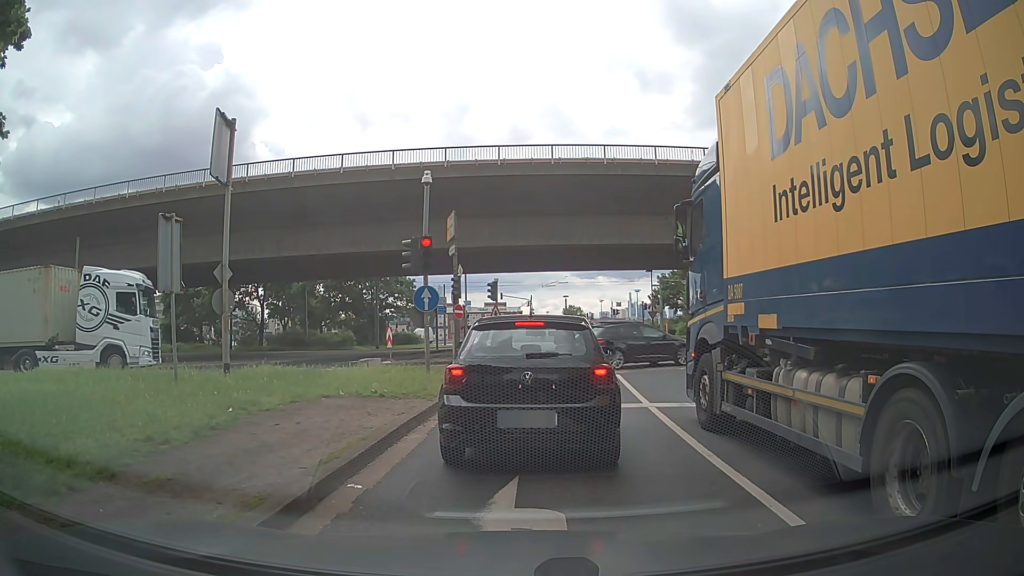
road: primary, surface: asphalt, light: Day
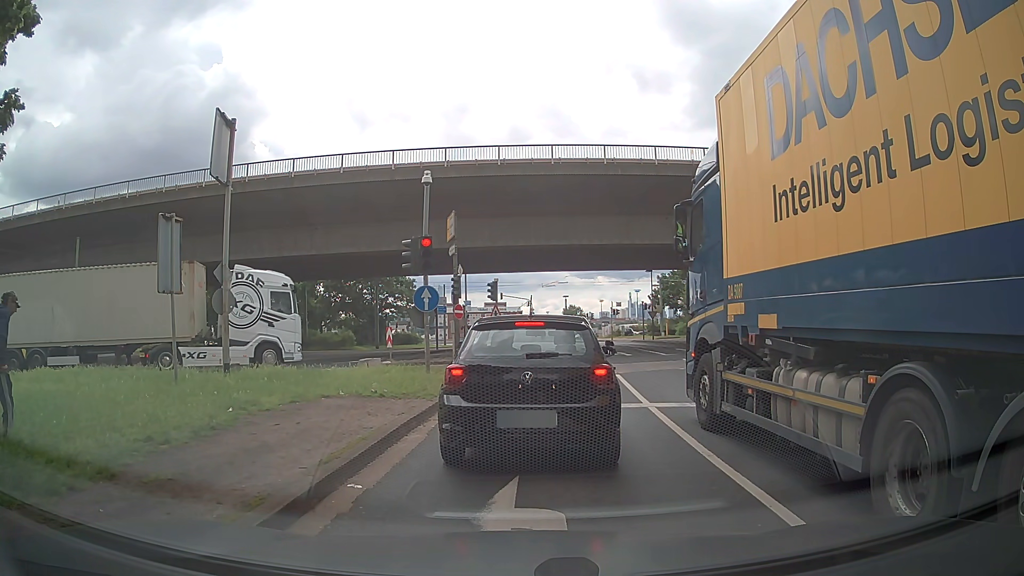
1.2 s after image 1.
(0.0, 0.0) m; 0°
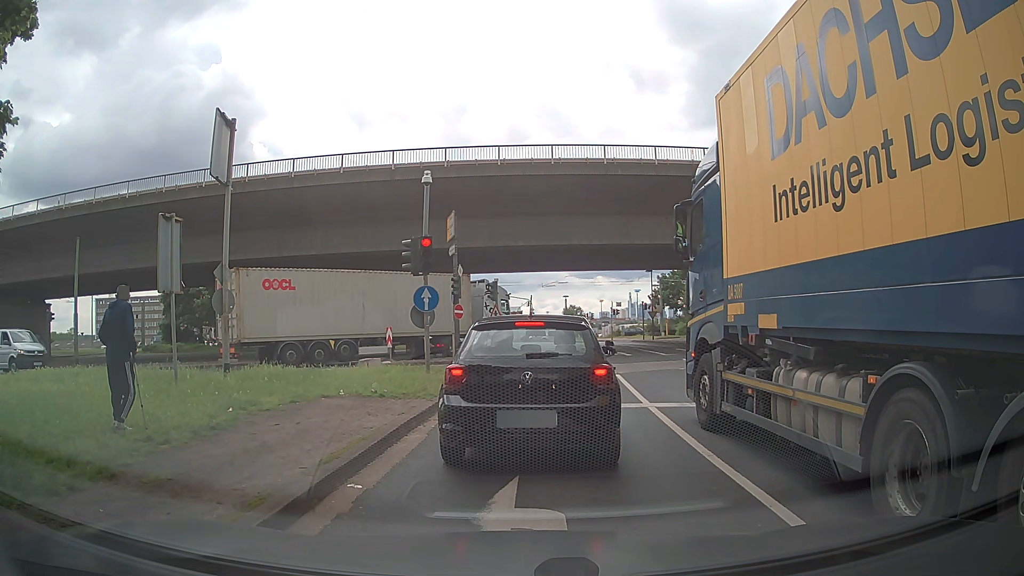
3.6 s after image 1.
(0.0, 0.0) m; 0°
